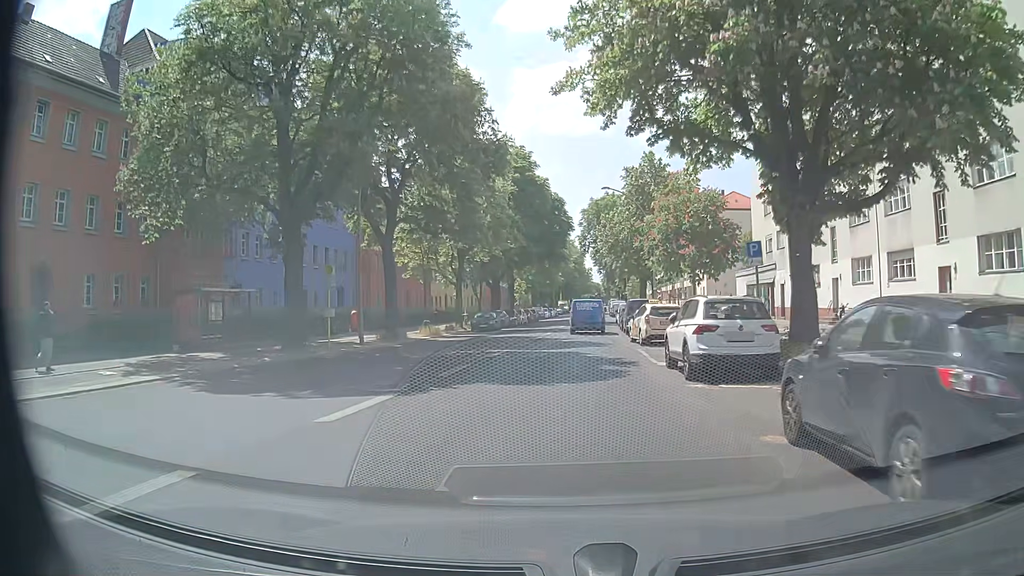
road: secondary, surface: asphalt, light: Day
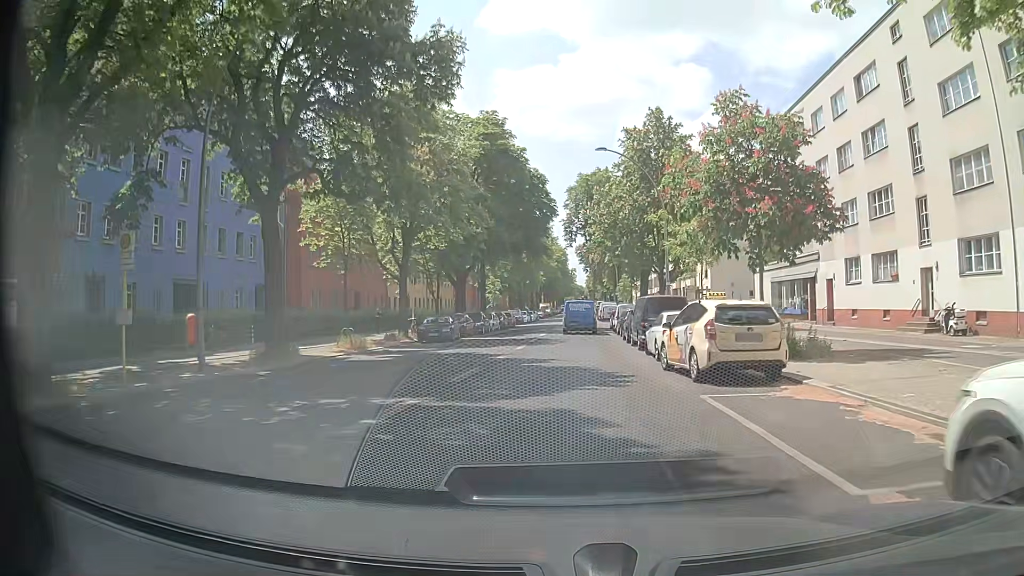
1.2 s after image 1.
(0.0, +12.7) m; +1°
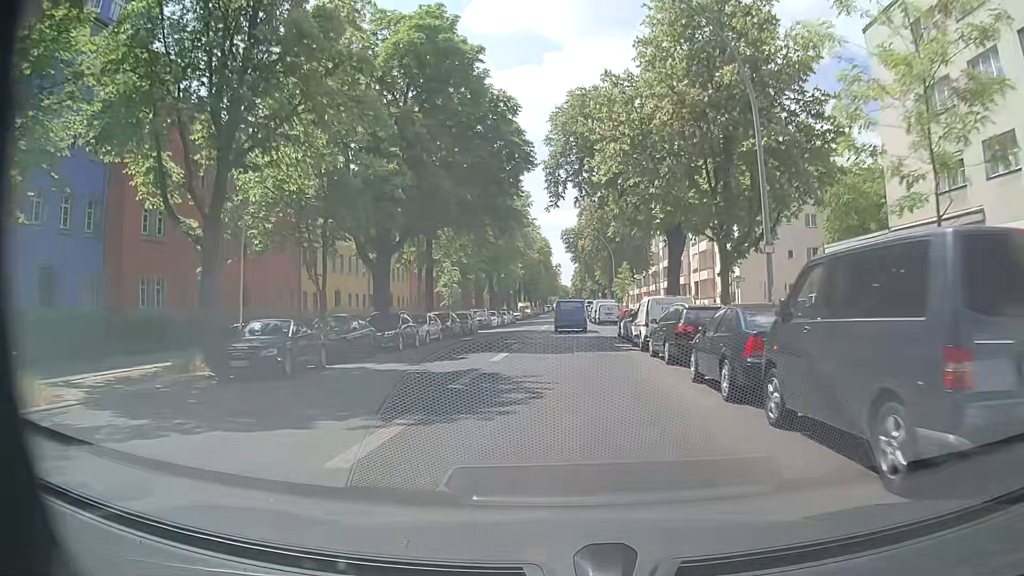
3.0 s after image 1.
(+0.4, +19.7) m; +2°
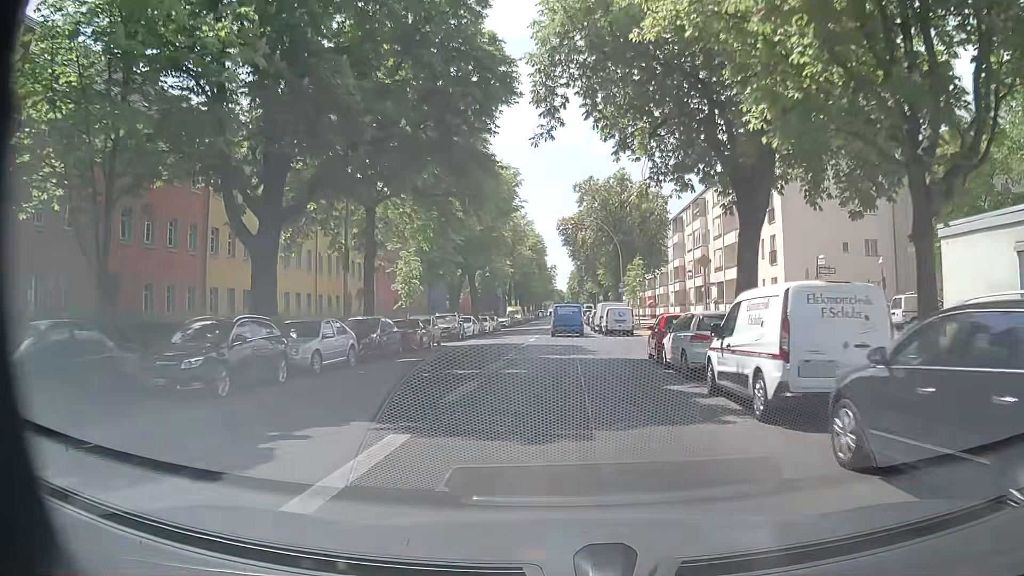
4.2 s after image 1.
(-0.1, +13.4) m; -1°
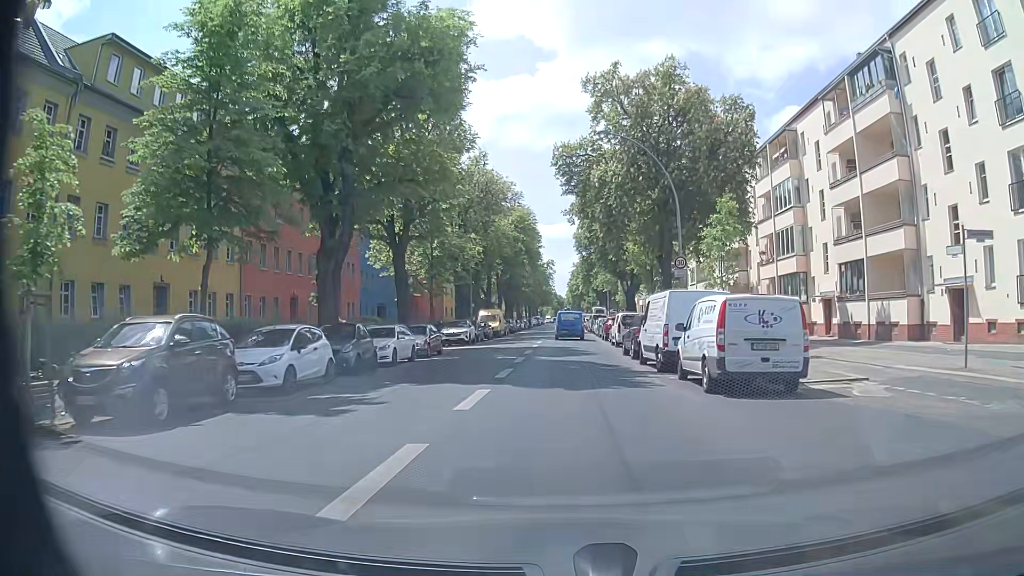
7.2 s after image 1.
(+0.3, +30.1) m; +1°
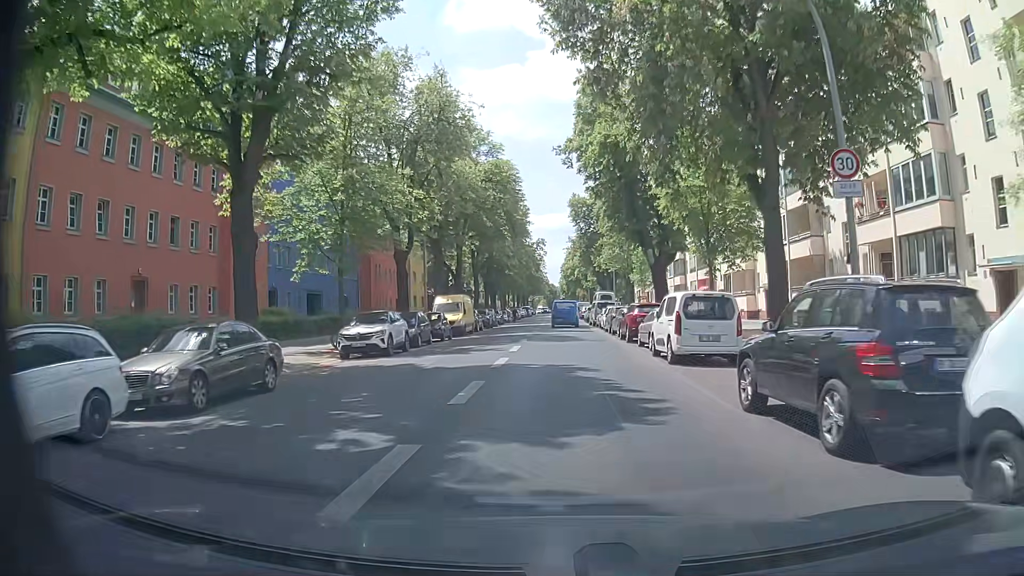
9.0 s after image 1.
(-0.1, +18.7) m; 0°
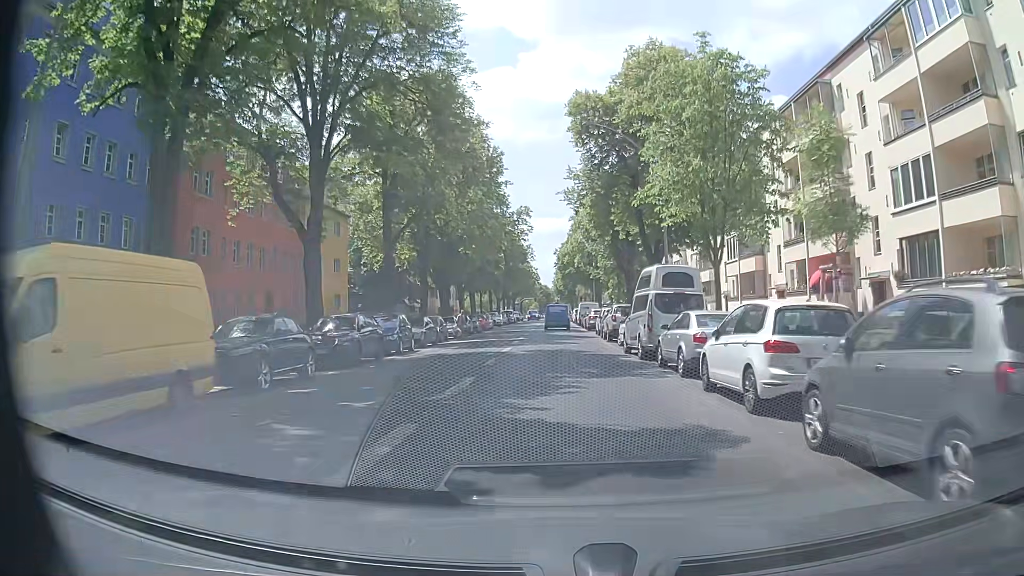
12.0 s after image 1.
(+0.1, +34.9) m; 0°
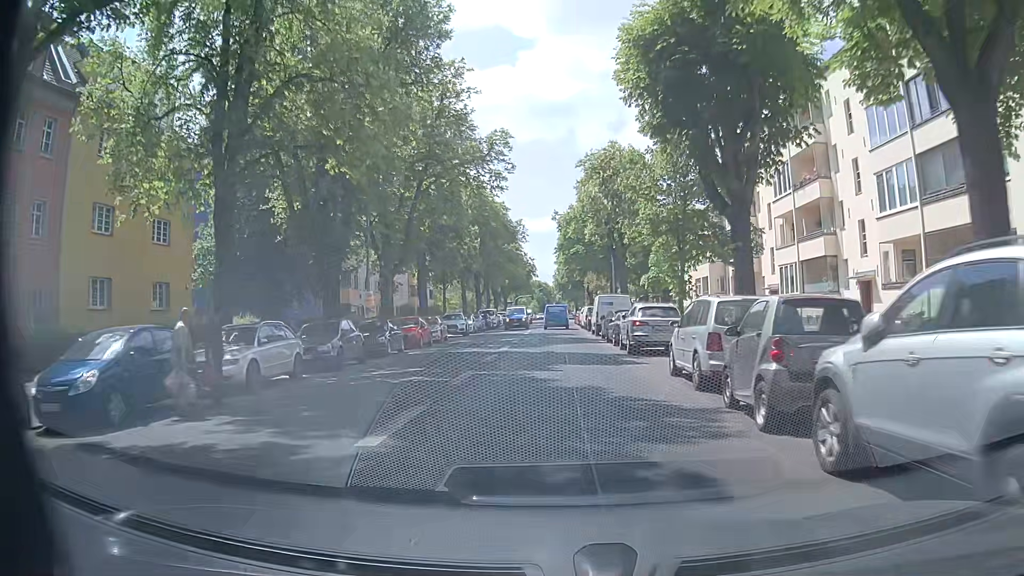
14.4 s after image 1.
(+0.2, +28.5) m; 0°
(0, +10) (0, +20) (0, +30) (0, +40) (0, +50) (0, +60) (0, +70) (0, +80) (0, +90) (0, +100) m
